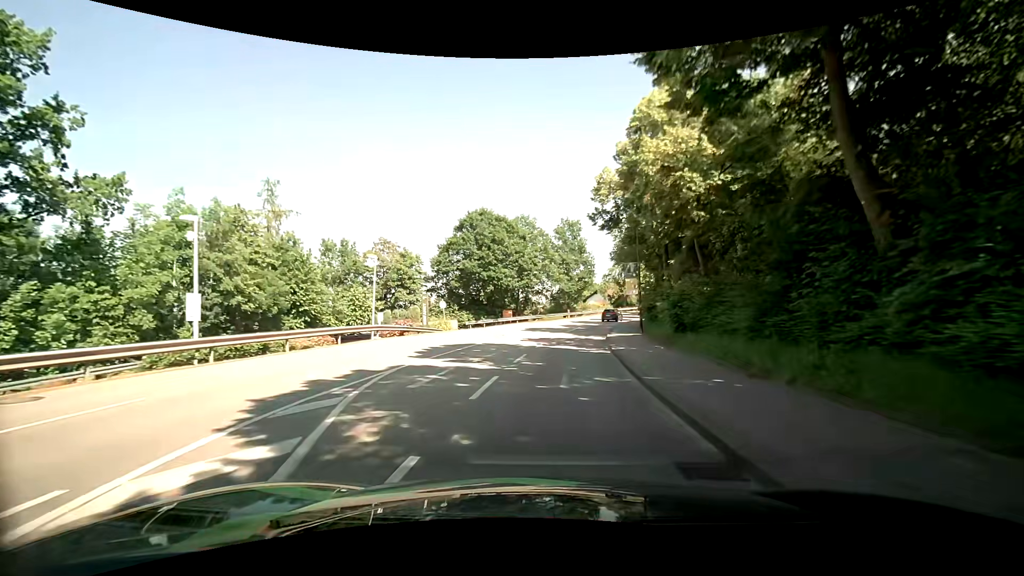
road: tertiary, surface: asphalt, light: Day
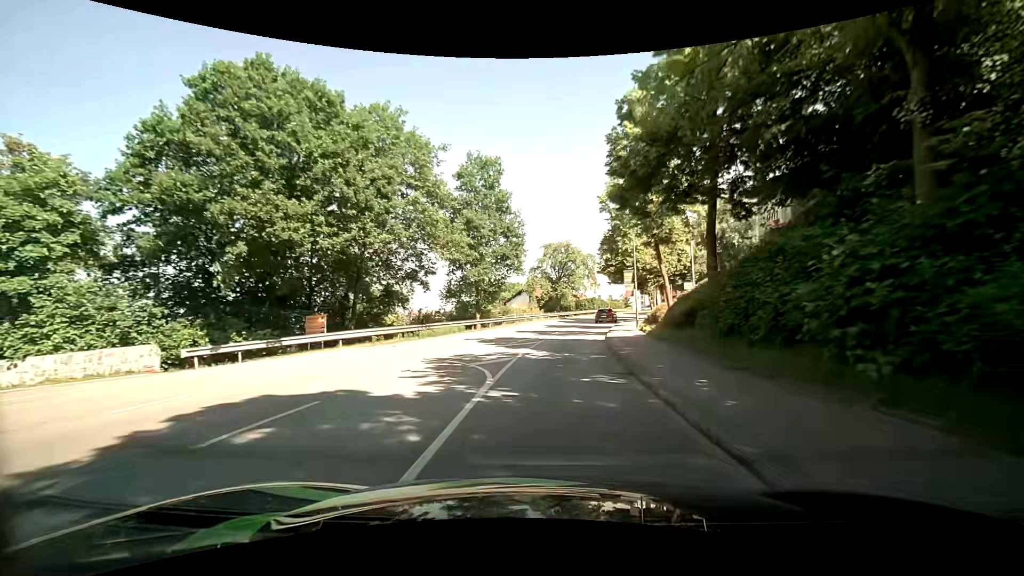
(+2.3, +32.8) m; +8°
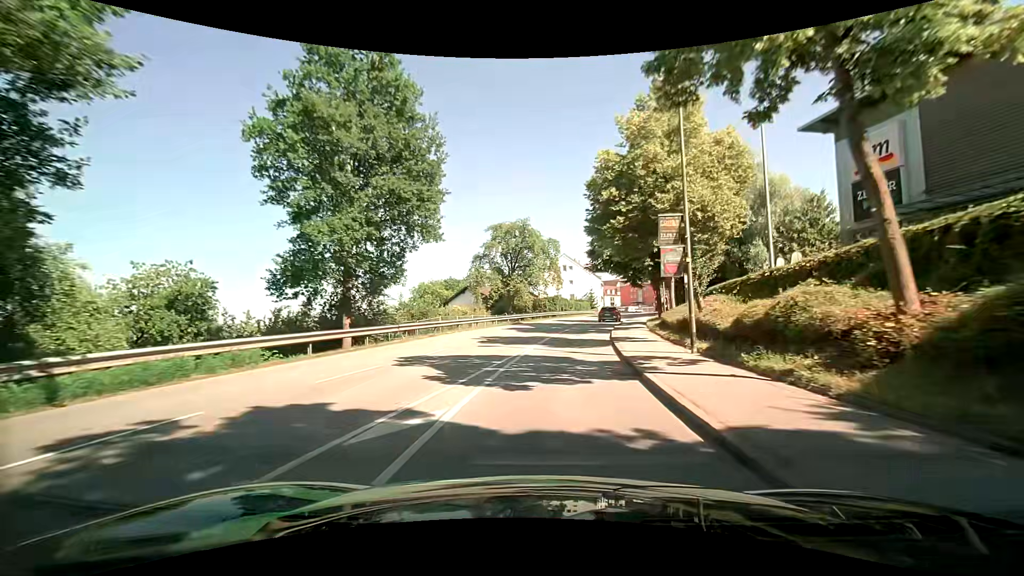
(+1.1, +20.5) m; +5°
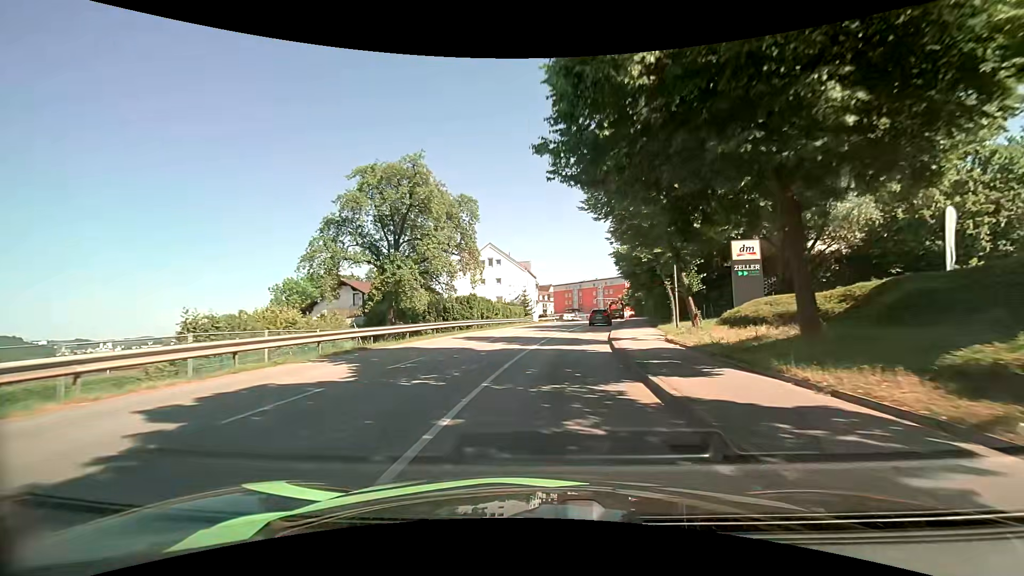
(+2.1, +26.9) m; +9°
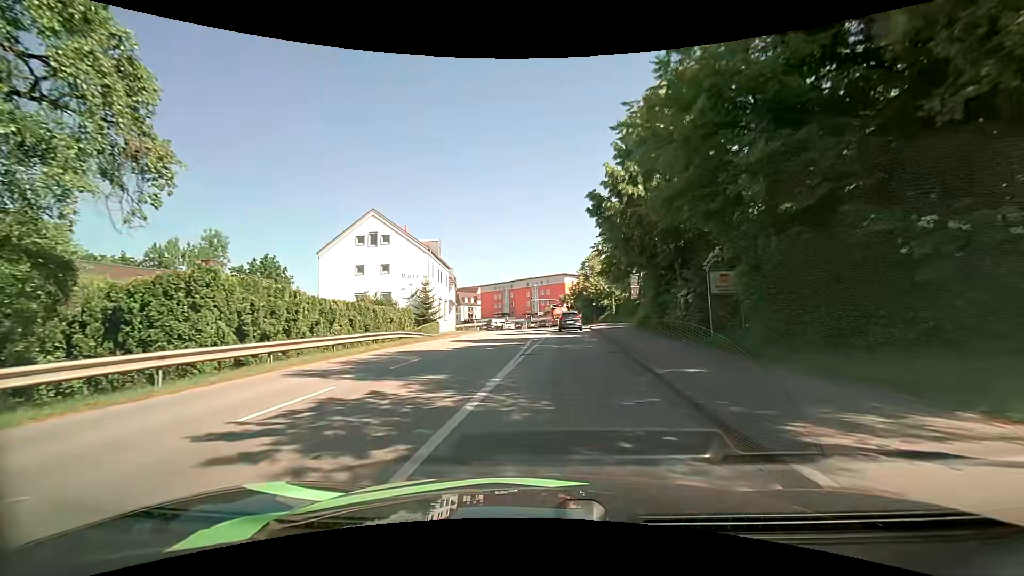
(+1.9, +28.9) m; +8°
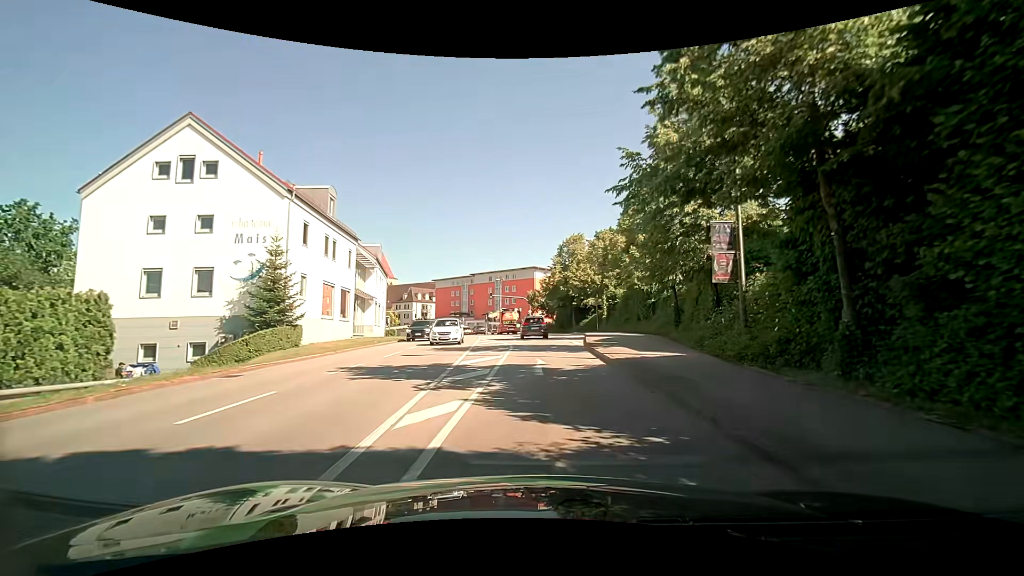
(+0.9, +23.4) m; +3°
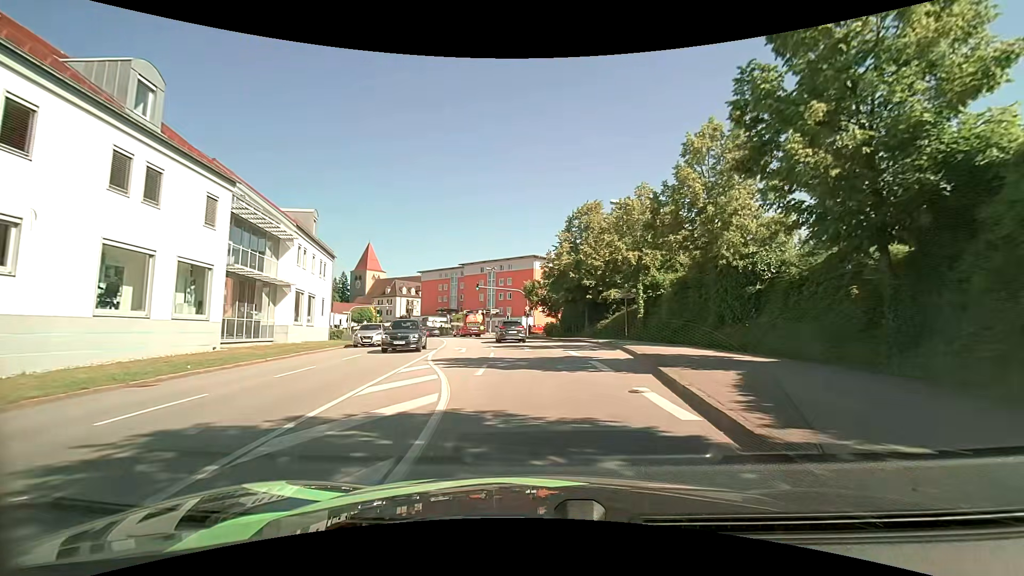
(+0.1, +17.8) m; 0°
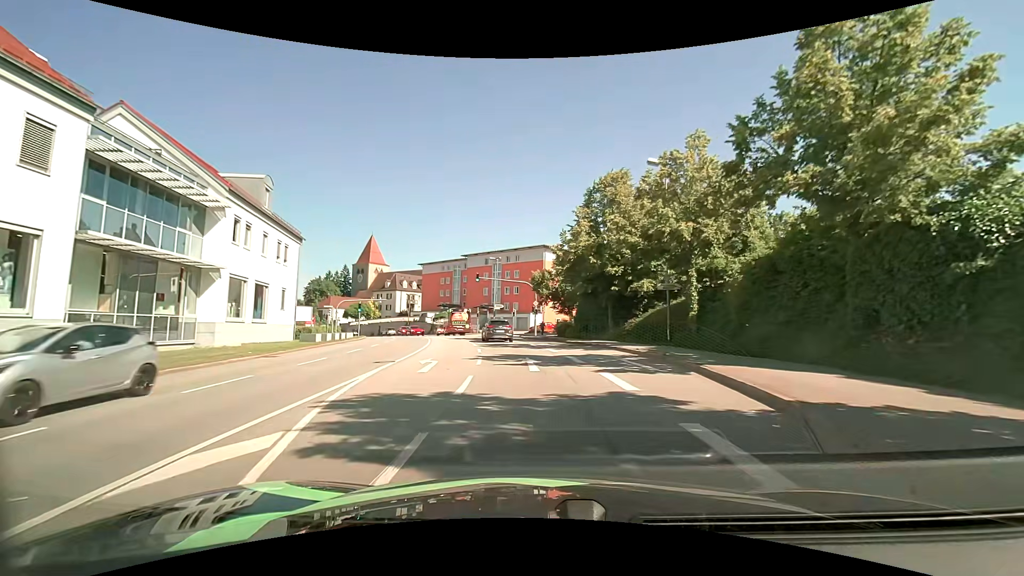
(0.0, +9.2) m; -1°
(0, +10) (-1, +20) (-2, +30) (-3, +40) (-5, +50) (-8, +59) (-11, +69) (-16, +78) (-21, +86) (-26, +95) m
